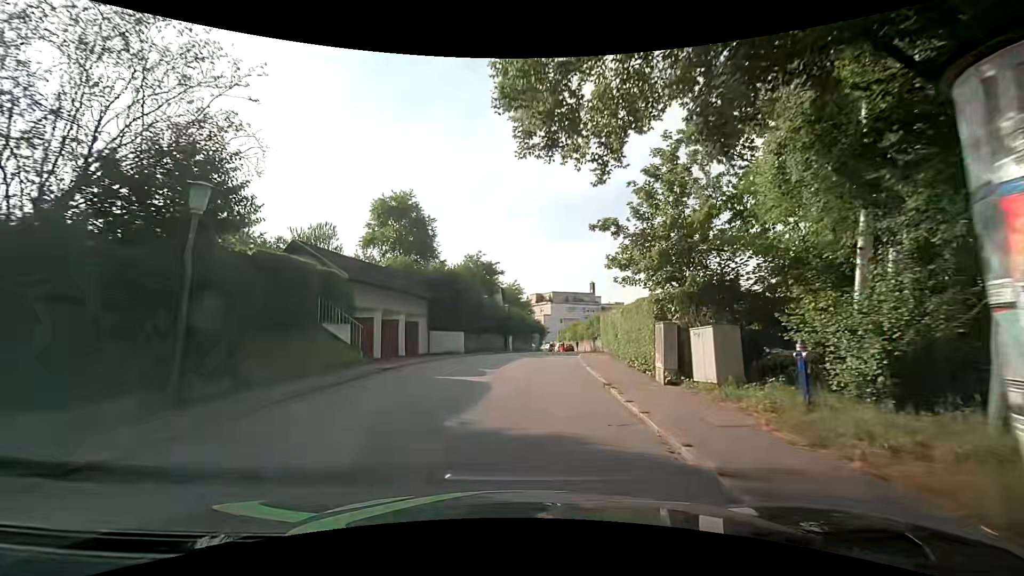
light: Day
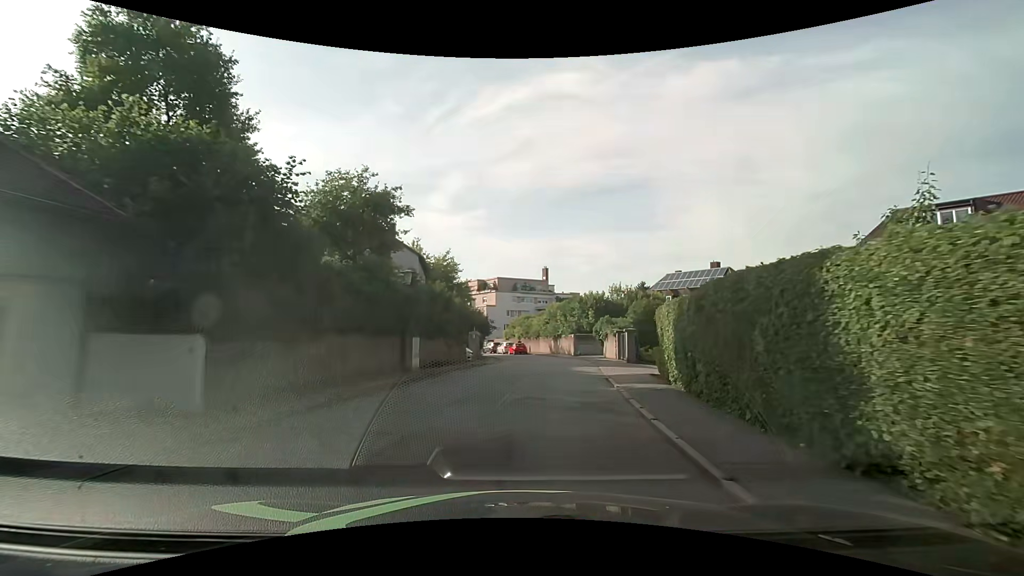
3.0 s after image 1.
(+0.9, +22.6) m; +6°
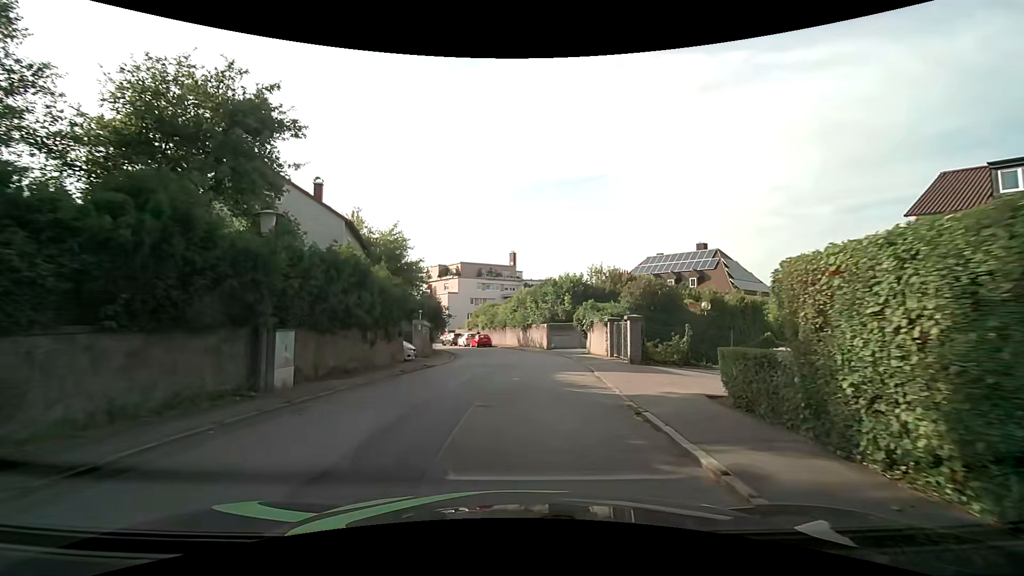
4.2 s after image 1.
(+0.5, +8.2) m; +5°
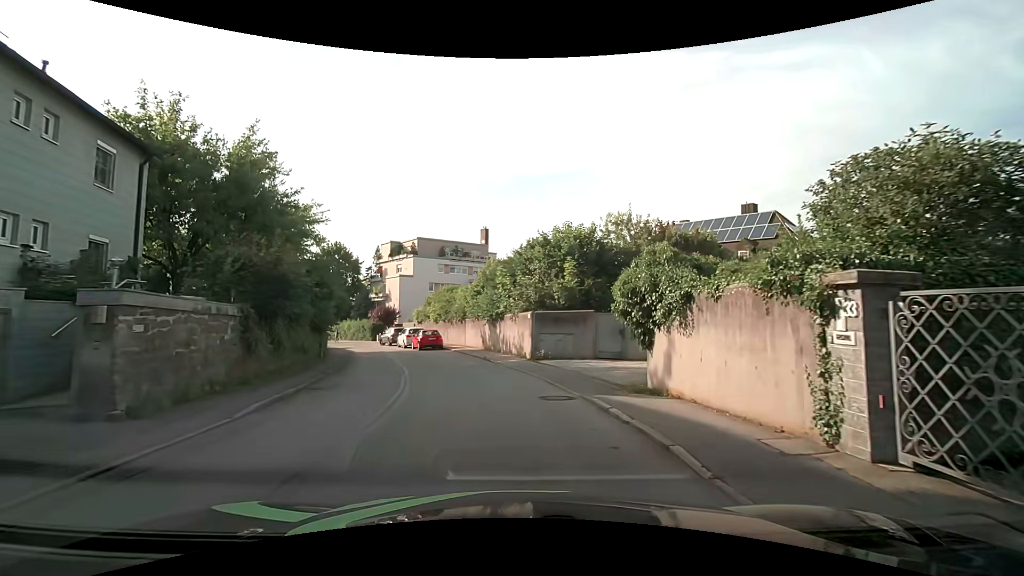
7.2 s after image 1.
(+0.7, +18.7) m; +3°
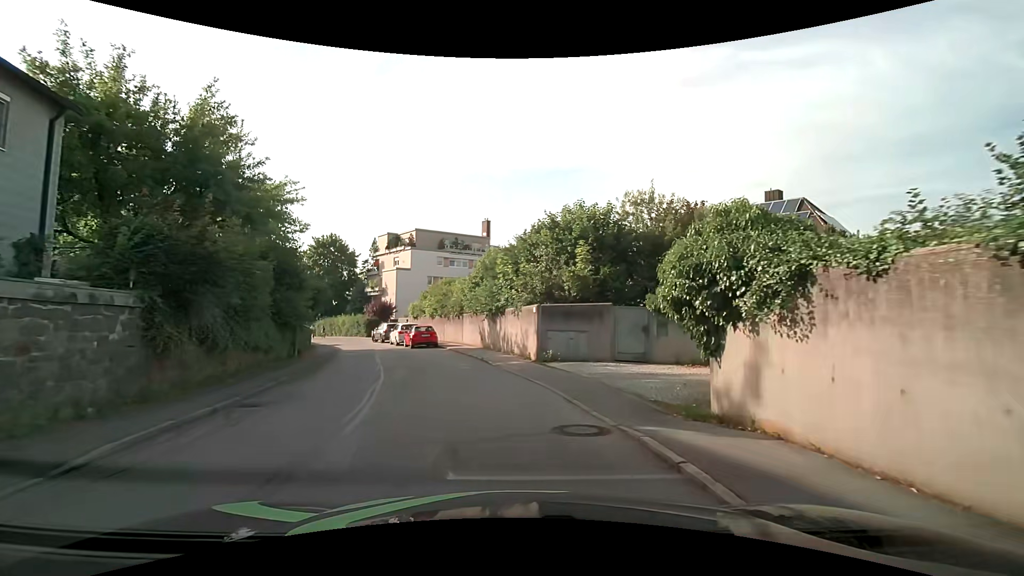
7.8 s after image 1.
(0.0, +3.3) m; -1°
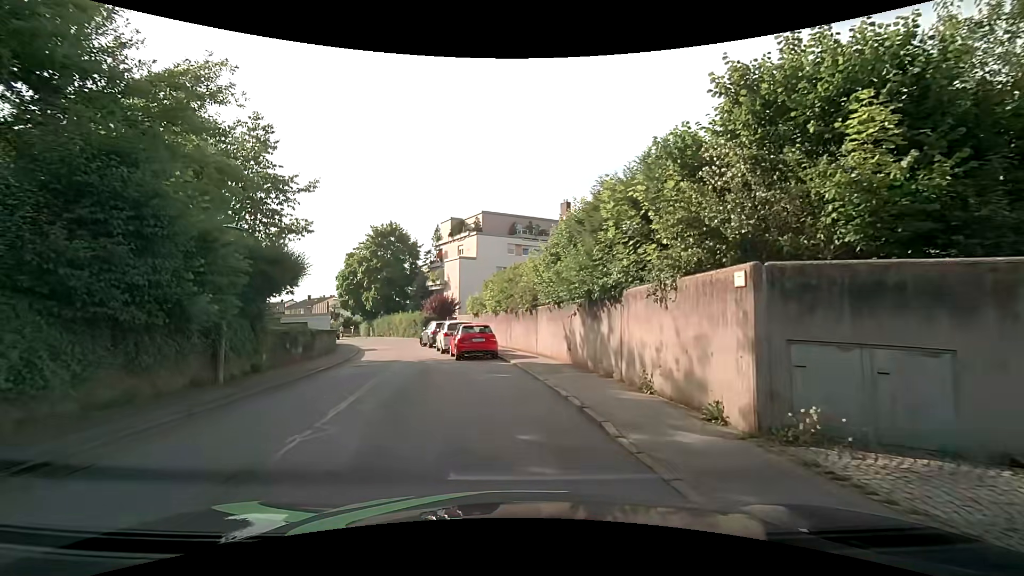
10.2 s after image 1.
(-0.7, +11.7) m; -8°
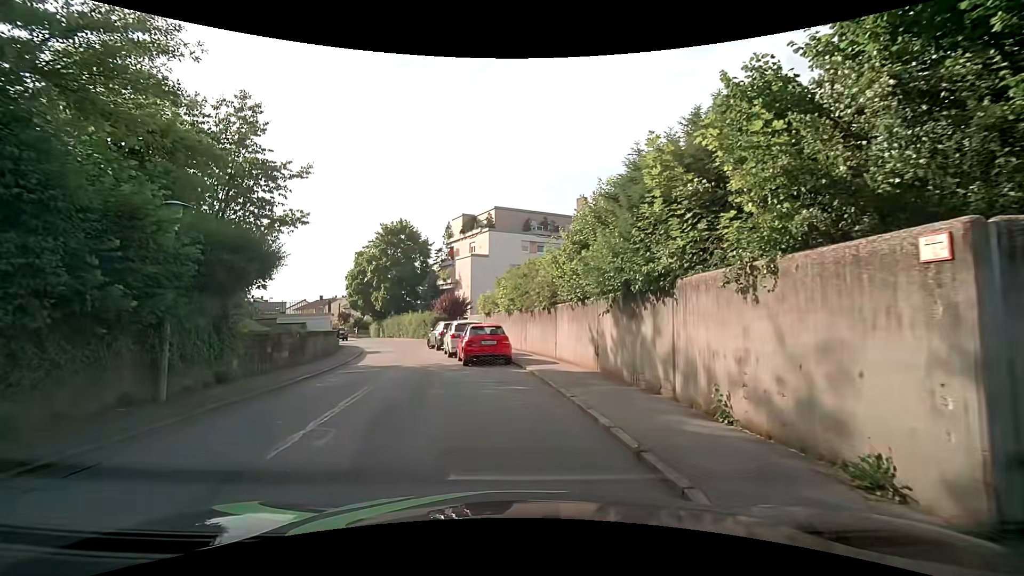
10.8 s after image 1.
(0.0, +2.6) m; -1°
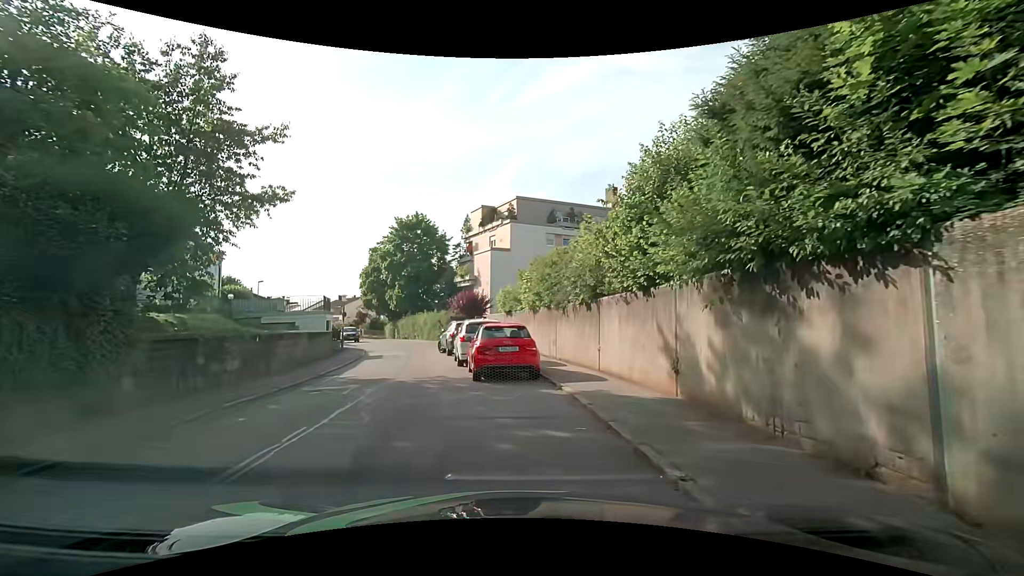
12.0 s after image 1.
(-0.1, +4.6) m; -3°
